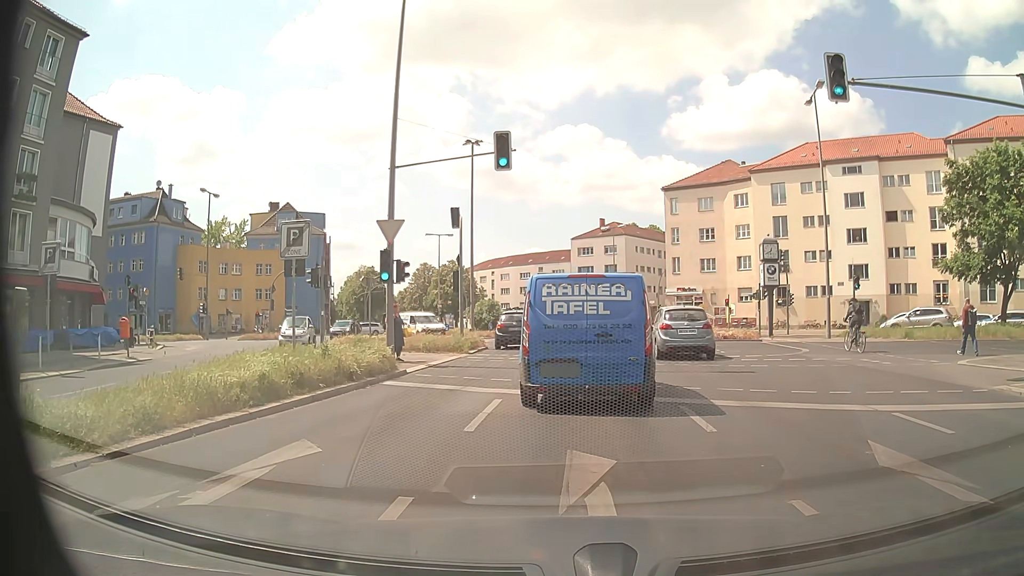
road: secondary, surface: asphalt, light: Day
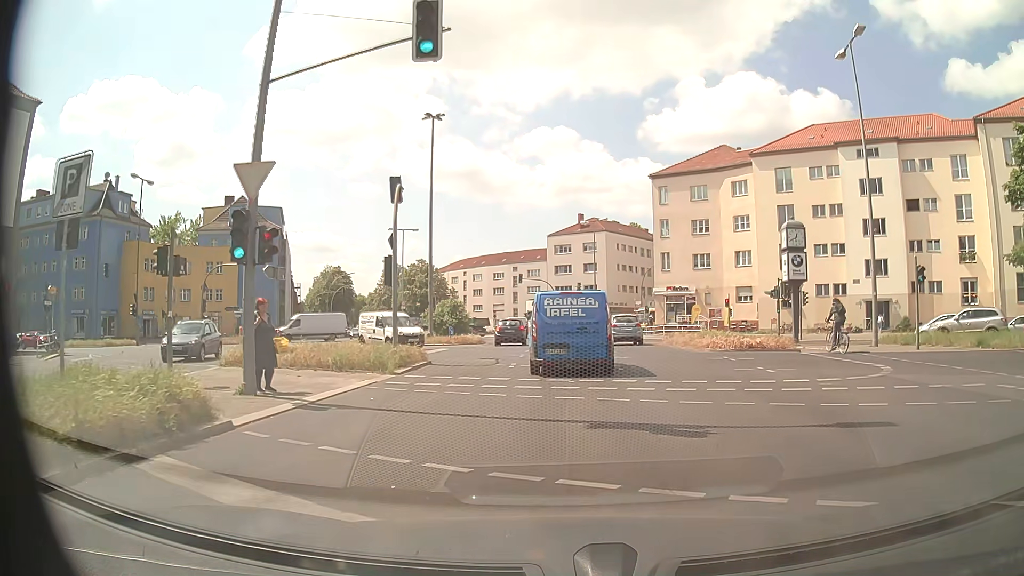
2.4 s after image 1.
(+0.5, +8.5) m; +4°
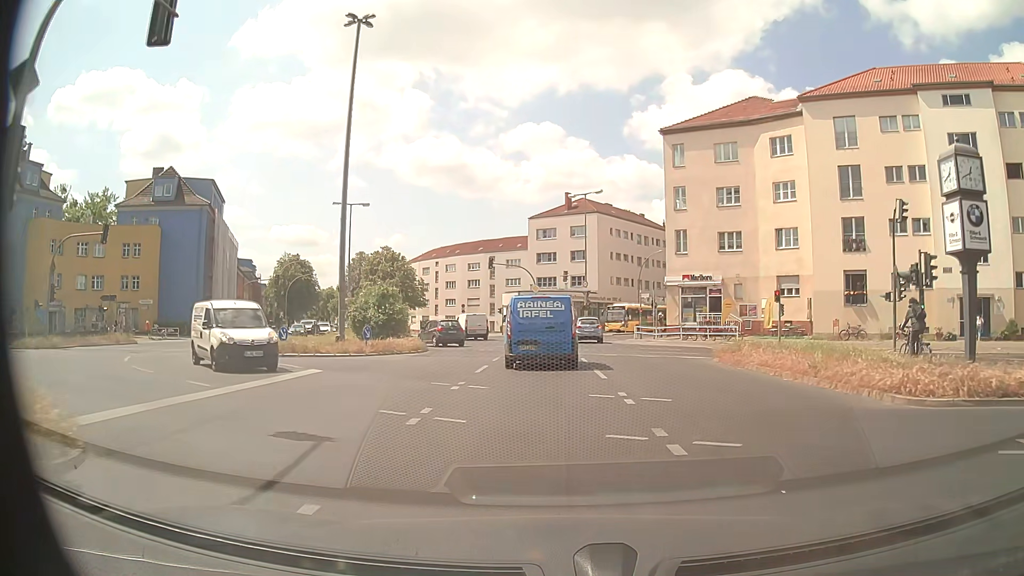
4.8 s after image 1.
(+0.2, +15.9) m; +1°
(0, +10) (0, +20) (0, +30) (-1, +40) (-3, +50) (-5, +59) (-9, +69) (-14, +78) (-18, +87) (-23, +95) m
